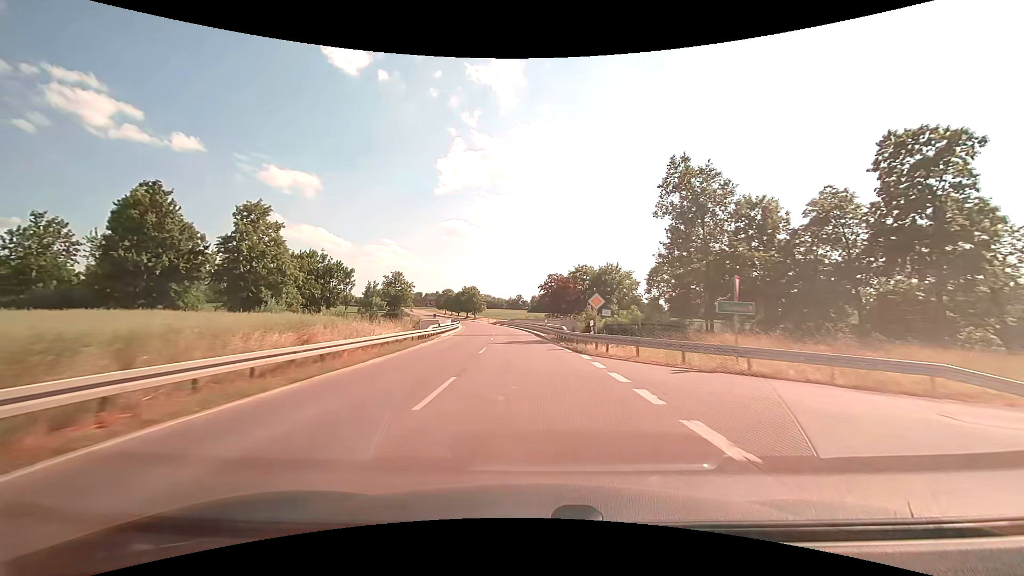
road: secondary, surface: asphalt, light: Day
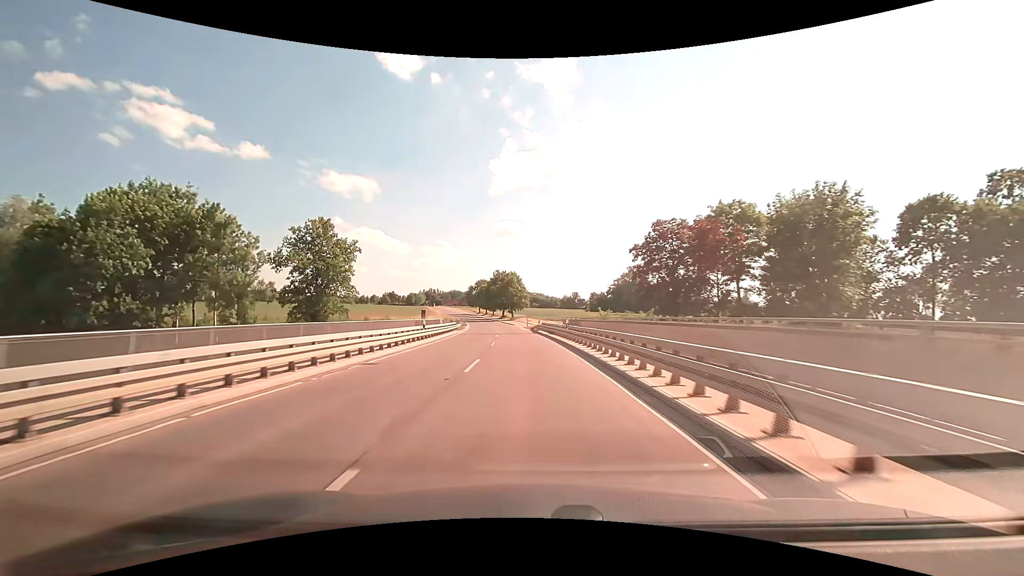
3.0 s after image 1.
(-3.1, +55.6) m; -6°
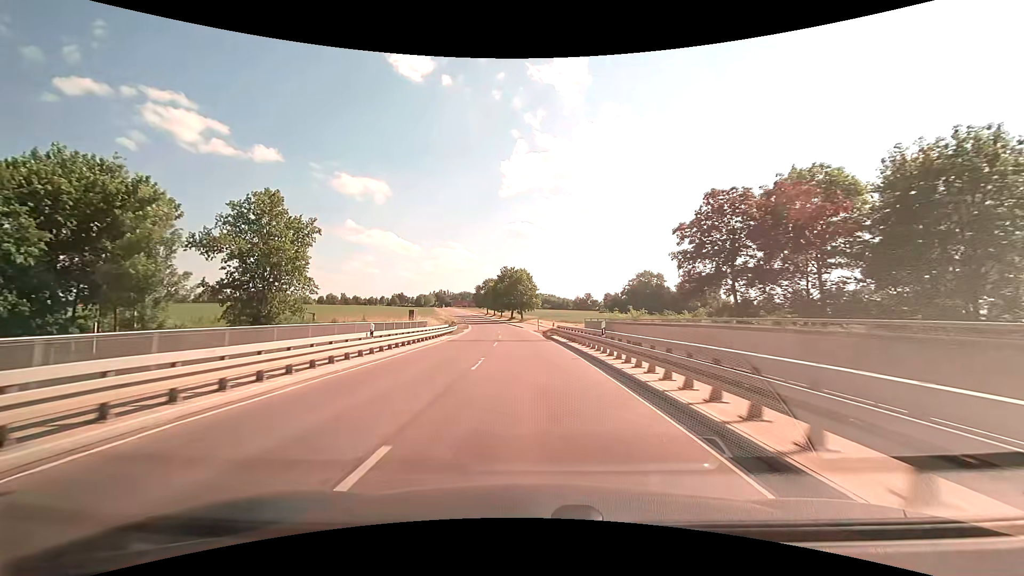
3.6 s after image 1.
(-0.1, +11.1) m; -1°
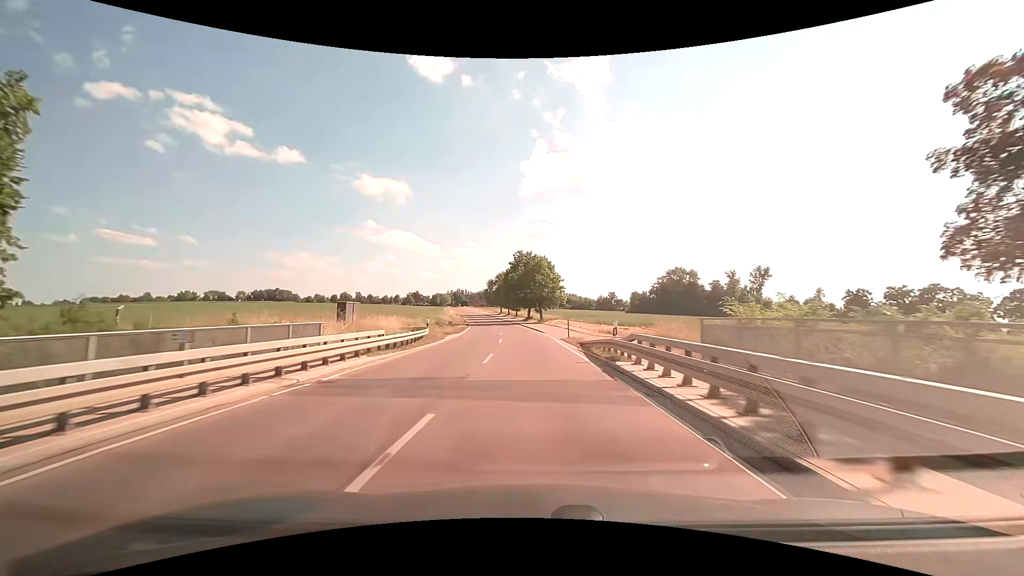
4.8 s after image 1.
(-0.4, +22.3) m; -2°
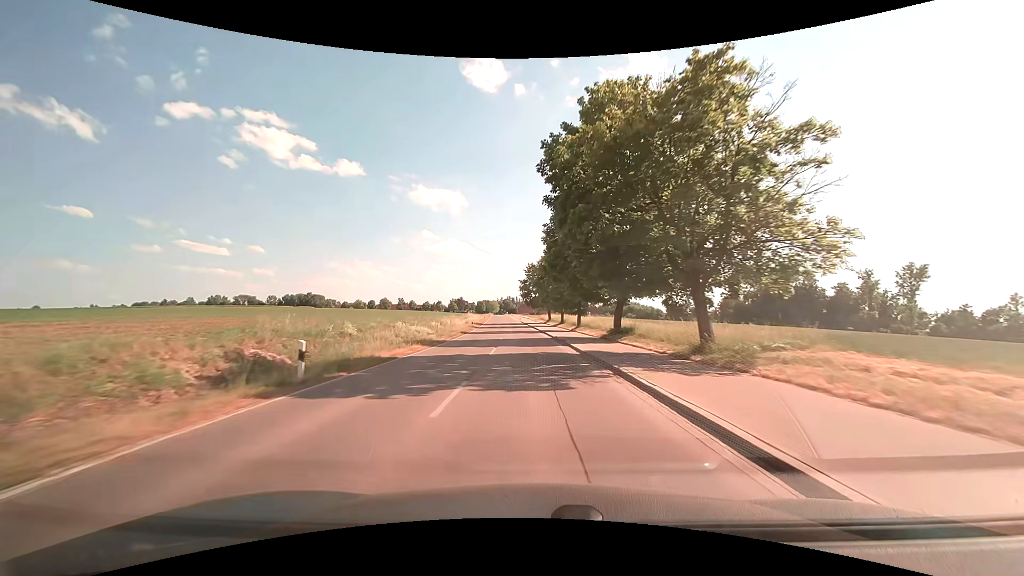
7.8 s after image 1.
(-2.7, +55.7) m; -6°
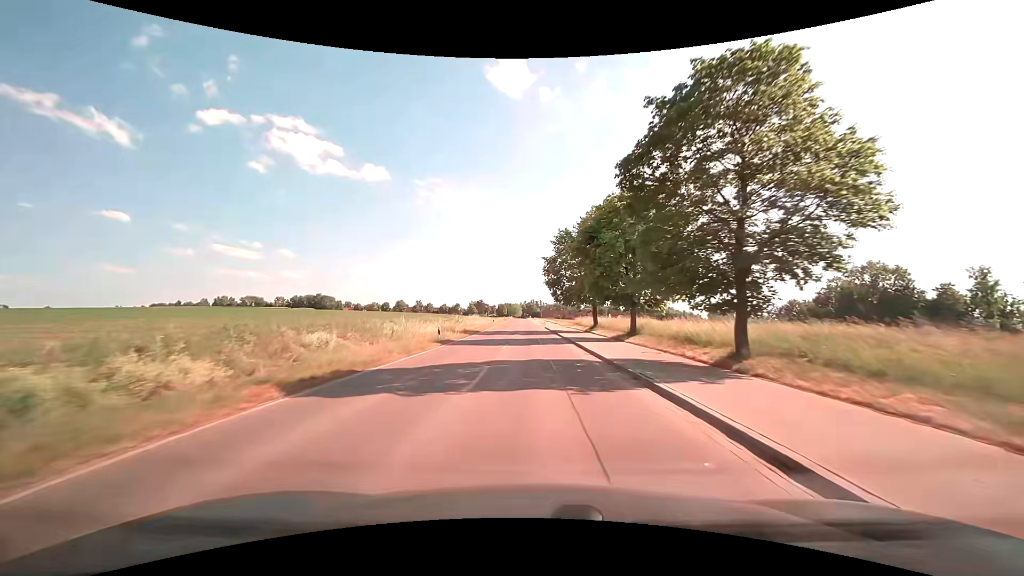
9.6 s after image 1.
(-1.0, +33.1) m; -3°
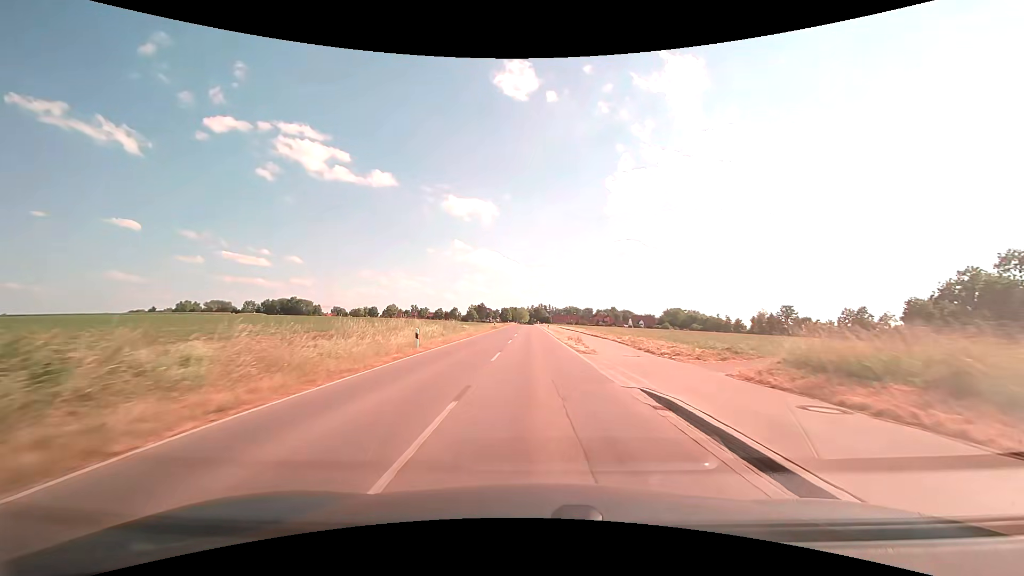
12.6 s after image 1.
(-0.4, +54.0) m; 0°
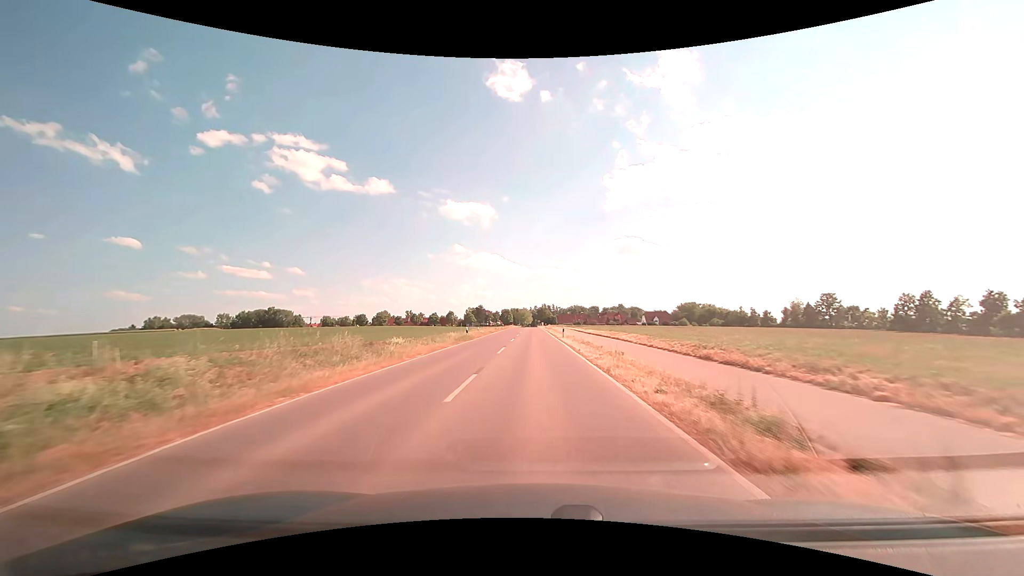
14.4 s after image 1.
(-0.1, +31.9) m; 0°
(0, +10) (0, +20) (0, +30) (0, +40) (0, +50) (0, +60) (-1, +70) (-1, +80) (-1, +90) (-1, +100) m
